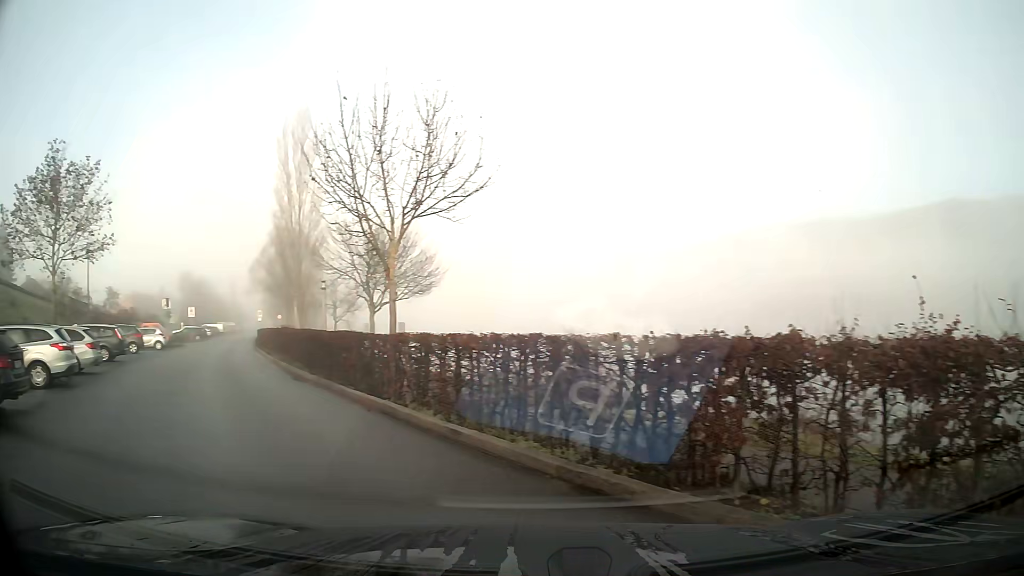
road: residential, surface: asphalt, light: Day
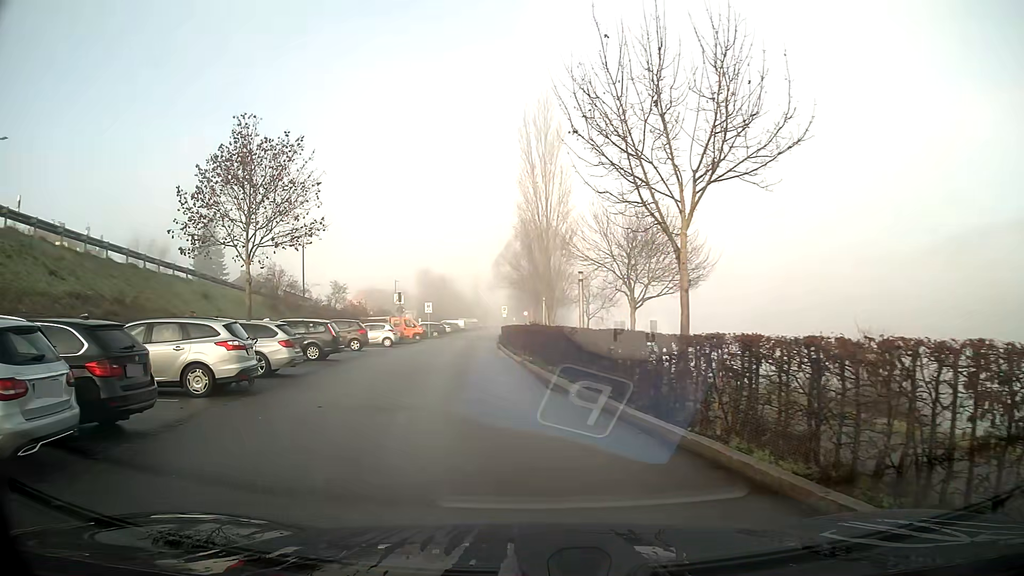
(-0.6, +3.6) m; -17°
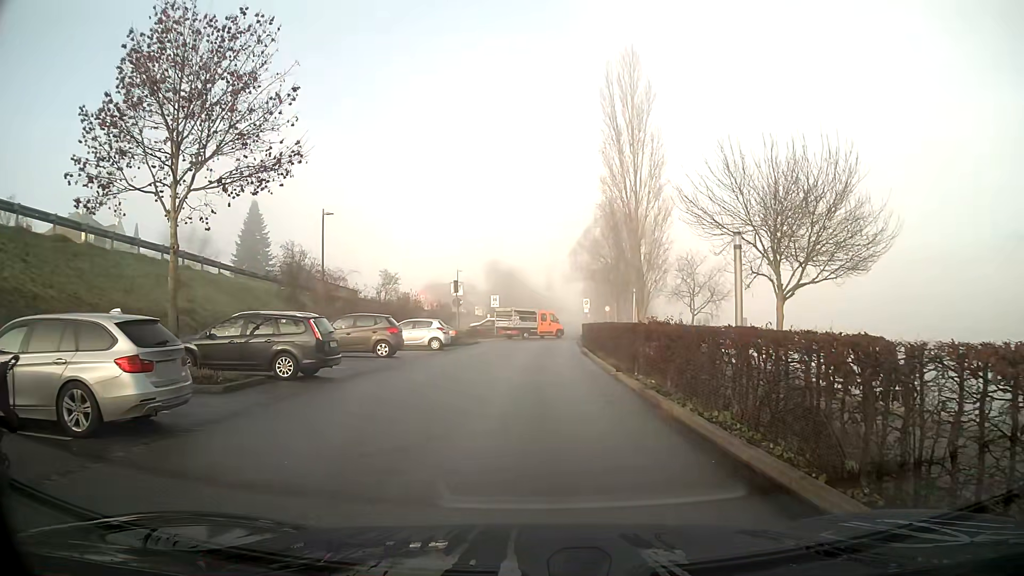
(-0.4, +10.0) m; -3°
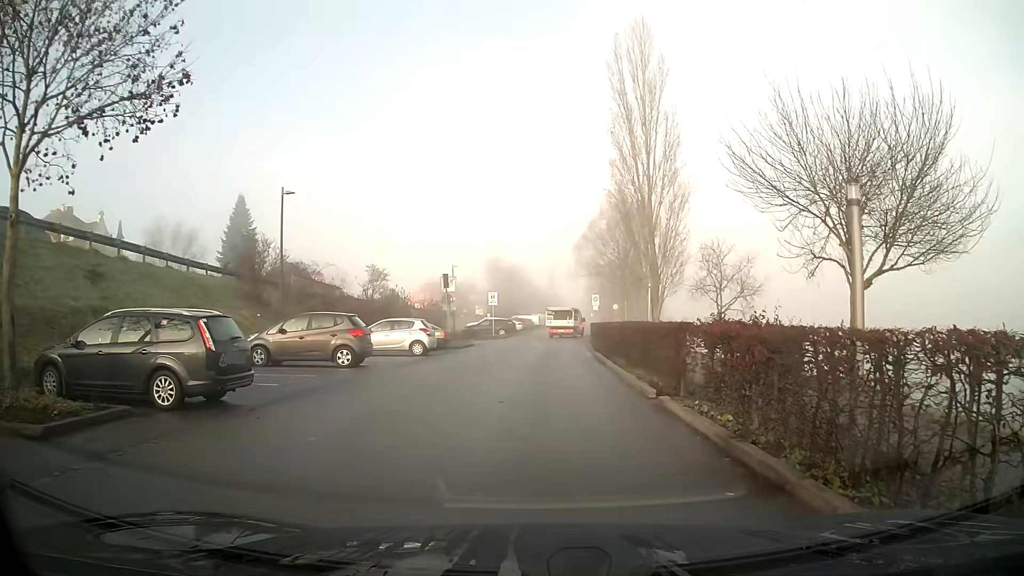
(0.0, +5.3) m; 0°
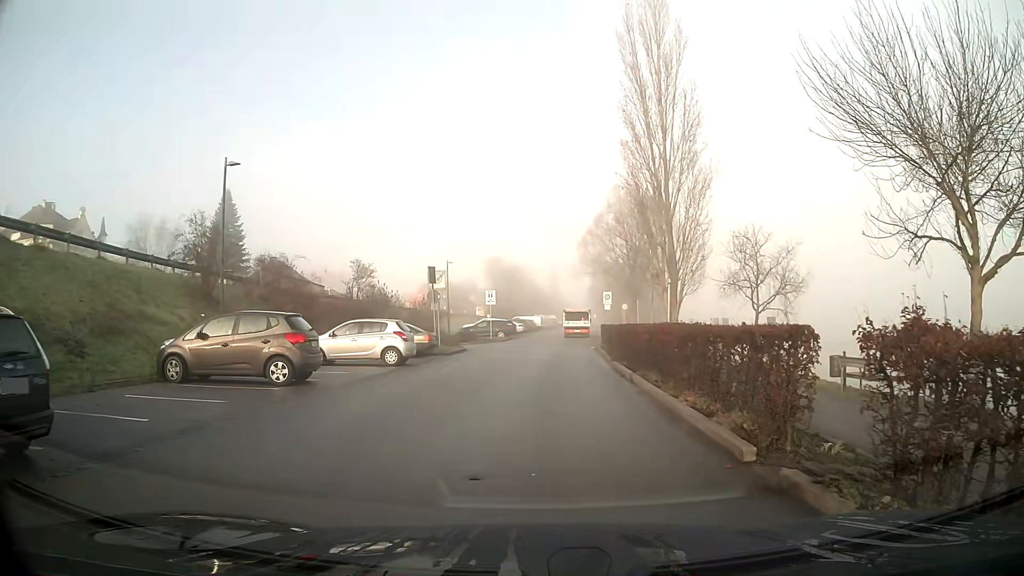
(0.0, +5.3) m; 0°
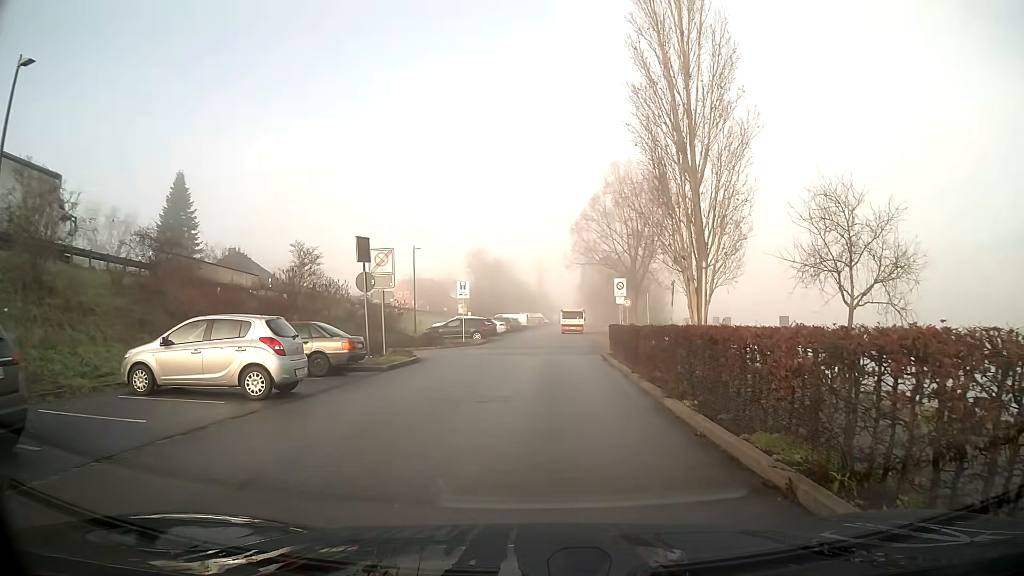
(+0.1, +9.9) m; +1°
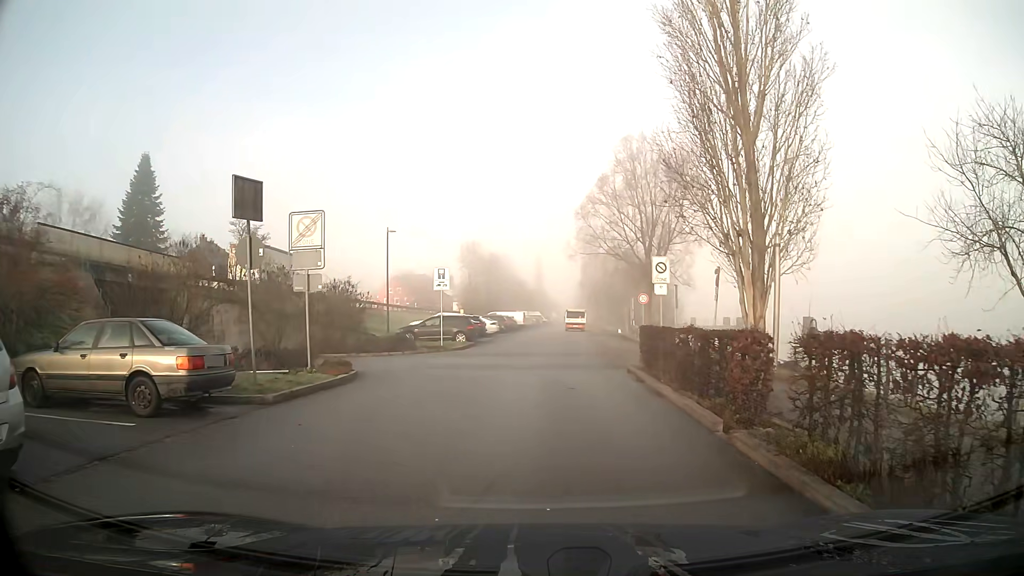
(0.0, +8.1) m; 0°
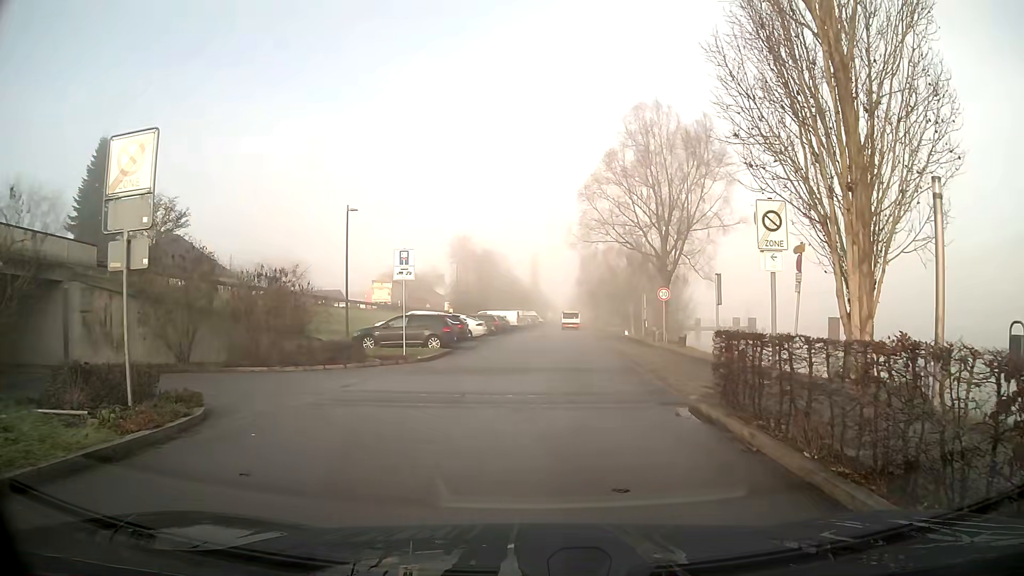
(0.0, +7.8) m; +1°
(0, +10) (+1, +20) (+1, +30) (+2, +40) (+2, +50) (+3, +60) (+3, +70) (+3, +80) (+4, +90) (+4, +100) m
